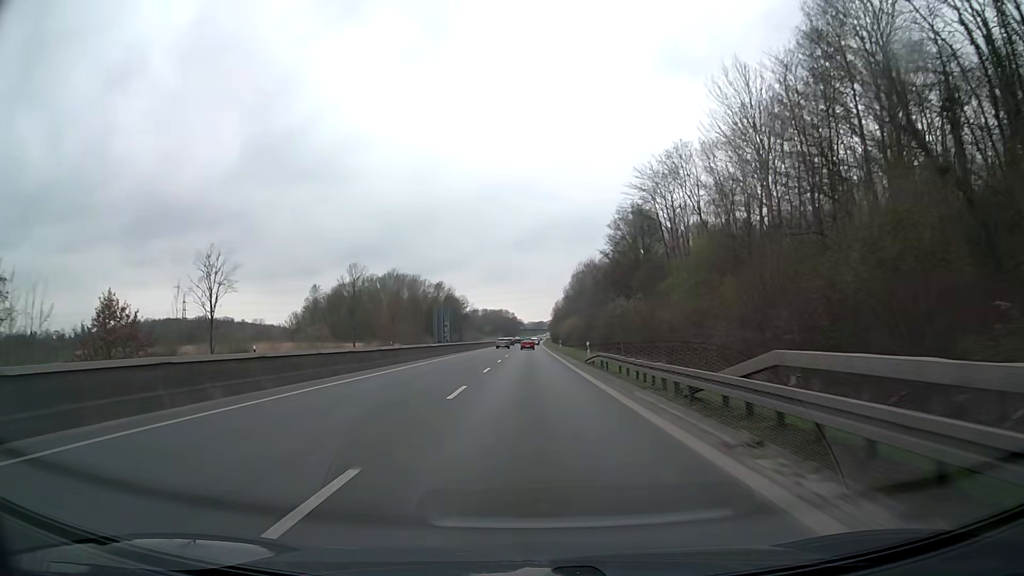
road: trunk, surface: asphalt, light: Day
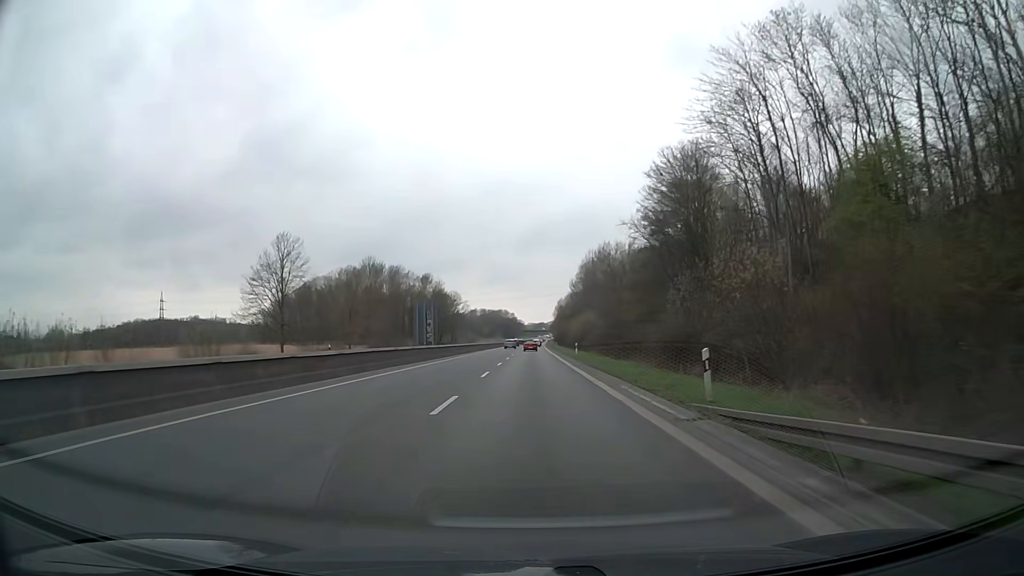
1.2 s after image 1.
(+0.1, +27.0) m; 0°
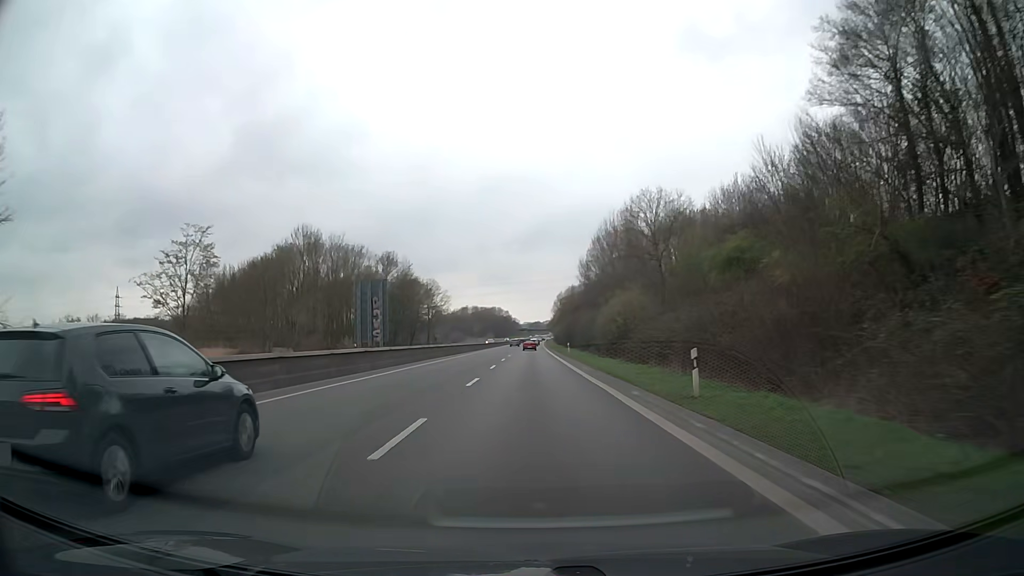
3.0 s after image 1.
(+0.2, +41.3) m; 0°
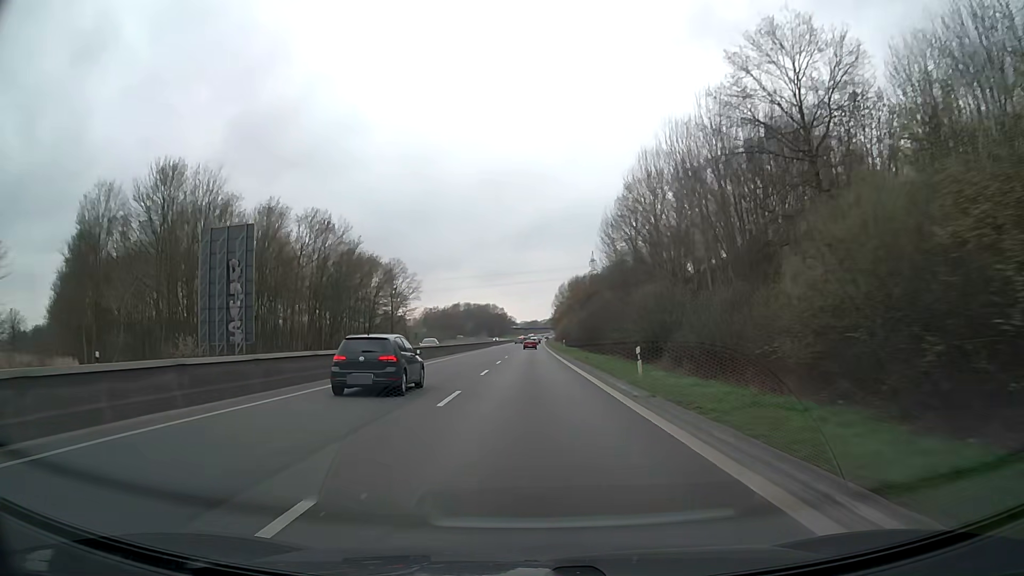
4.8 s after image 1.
(+0.3, +42.4) m; 0°
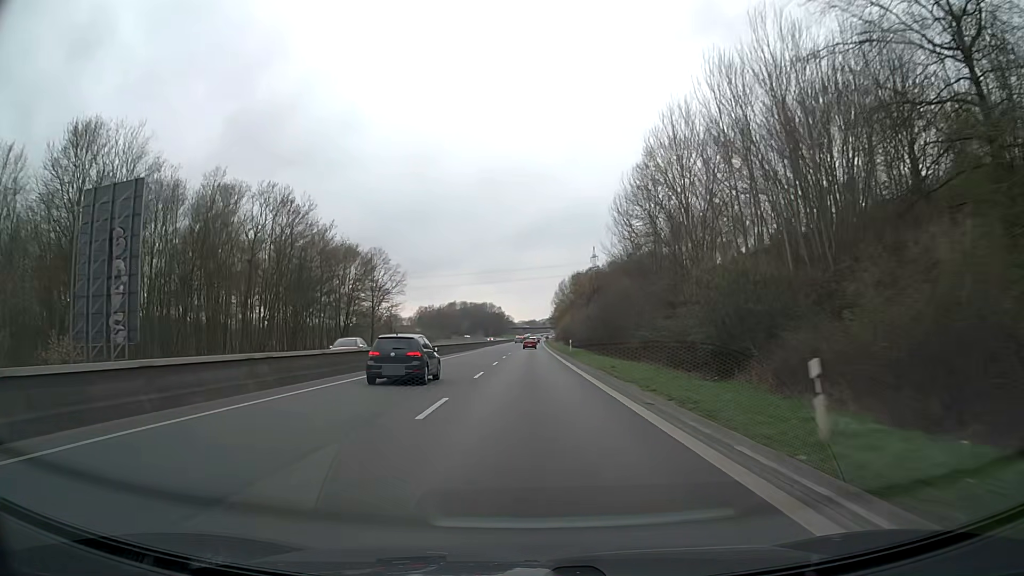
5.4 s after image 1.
(0.0, +14.3) m; 0°
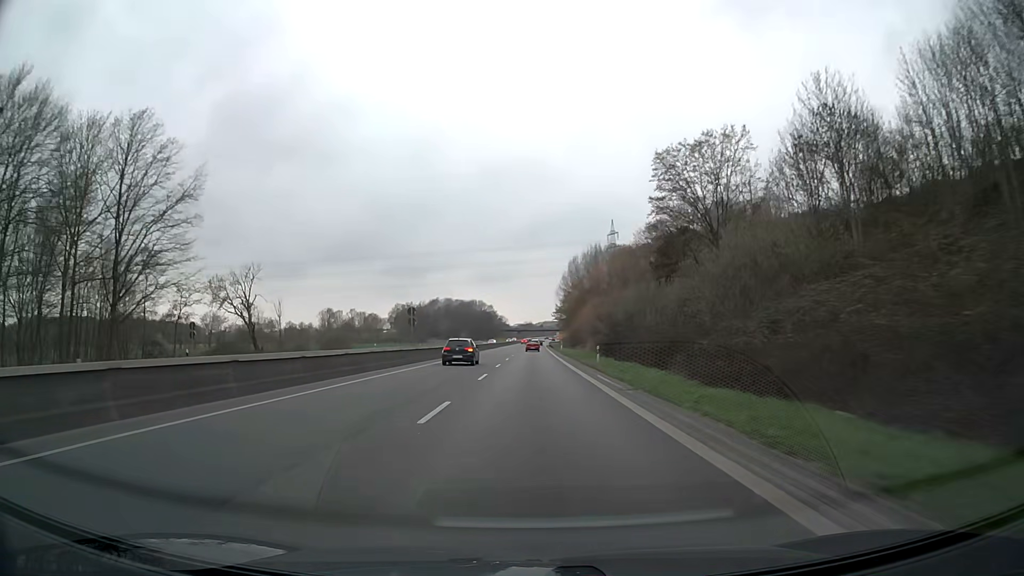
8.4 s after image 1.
(+0.2, +73.0) m; 0°
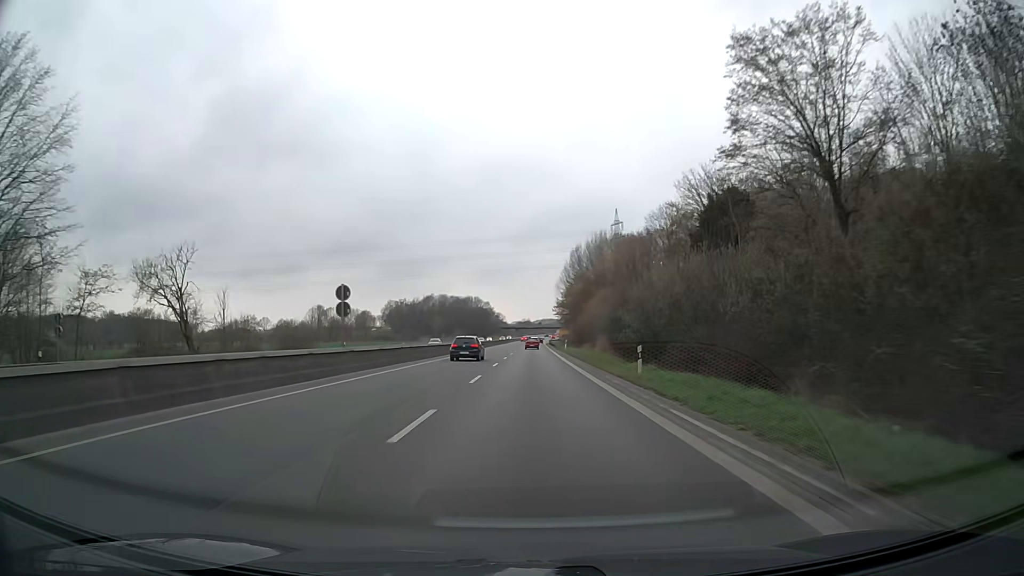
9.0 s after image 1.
(0.0, +14.8) m; 0°
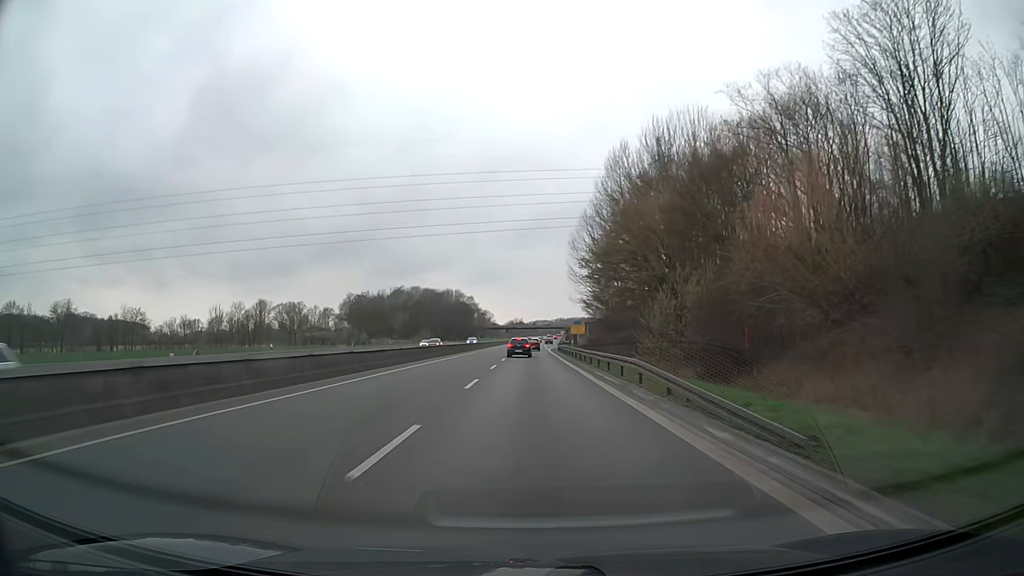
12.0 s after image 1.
(+0.3, +74.5) m; +1°
(0, +10) (0, +20) (0, +30) (0, +40) (0, +50) (0, +60) (0, +70) (0, +80) (0, +90) (0, +100) m
